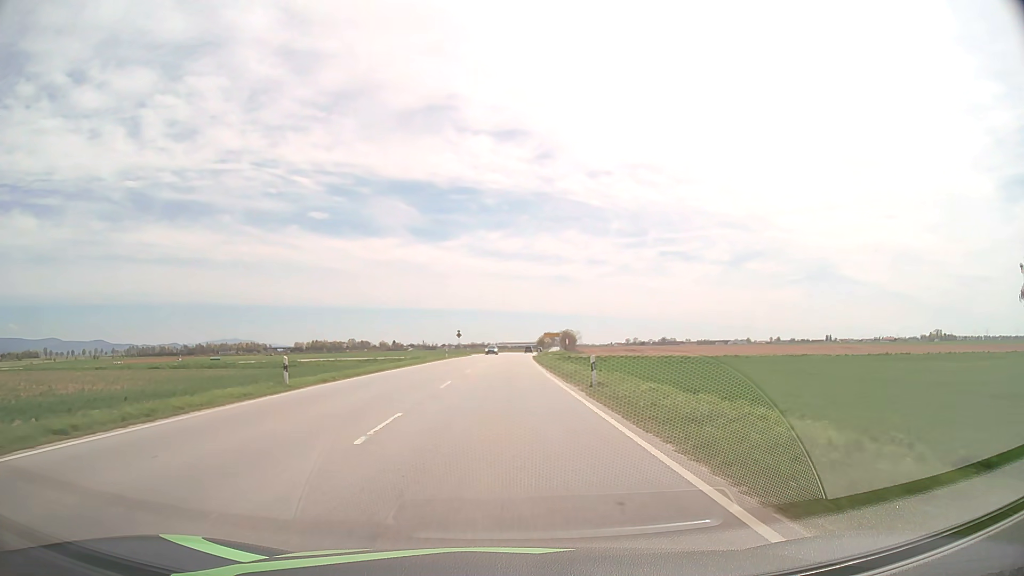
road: primary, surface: asphalt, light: Day
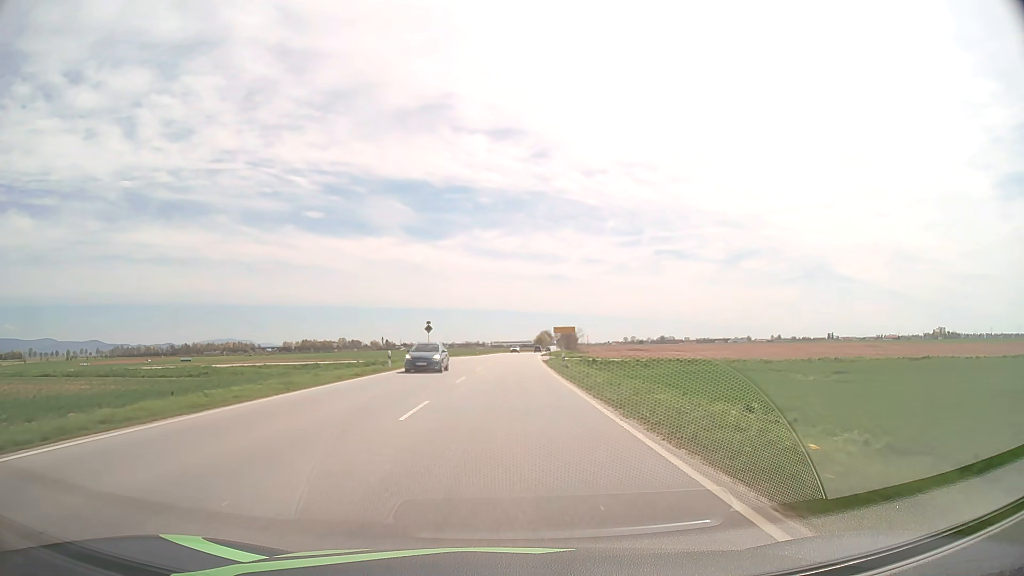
(0.0, +33.1) m; 0°
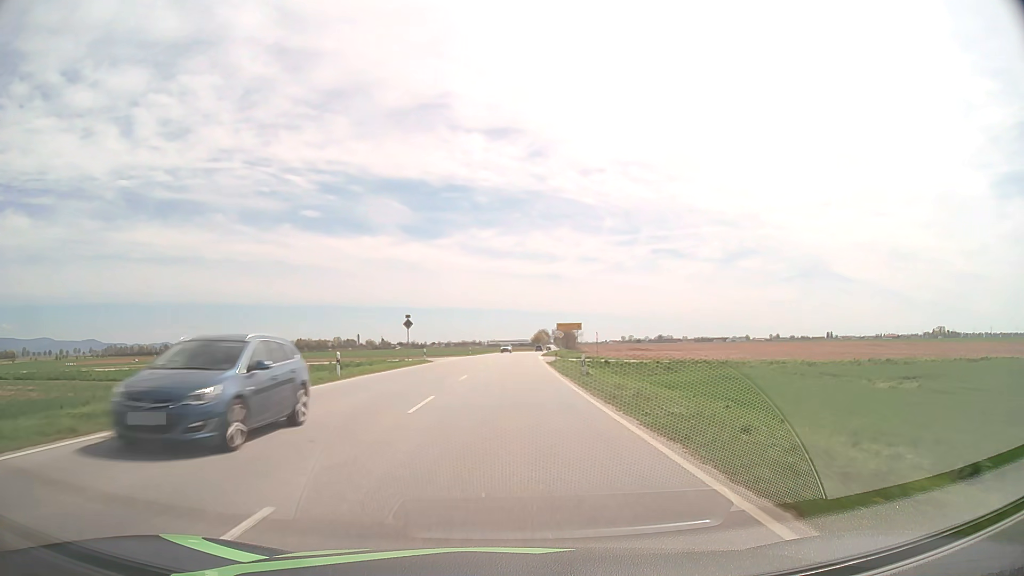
(0.0, +11.0) m; 0°
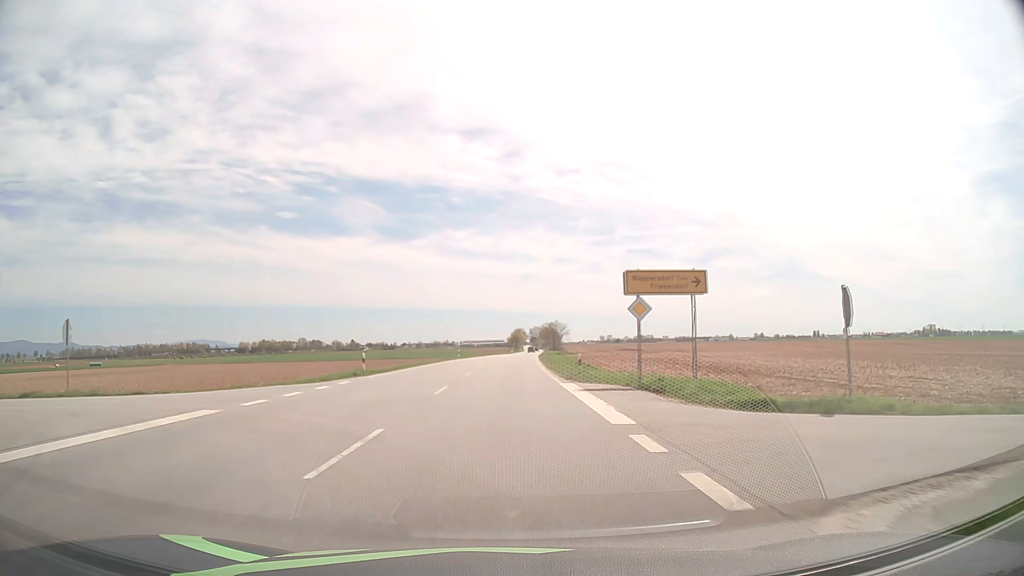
(+1.0, +54.6) m; +2°
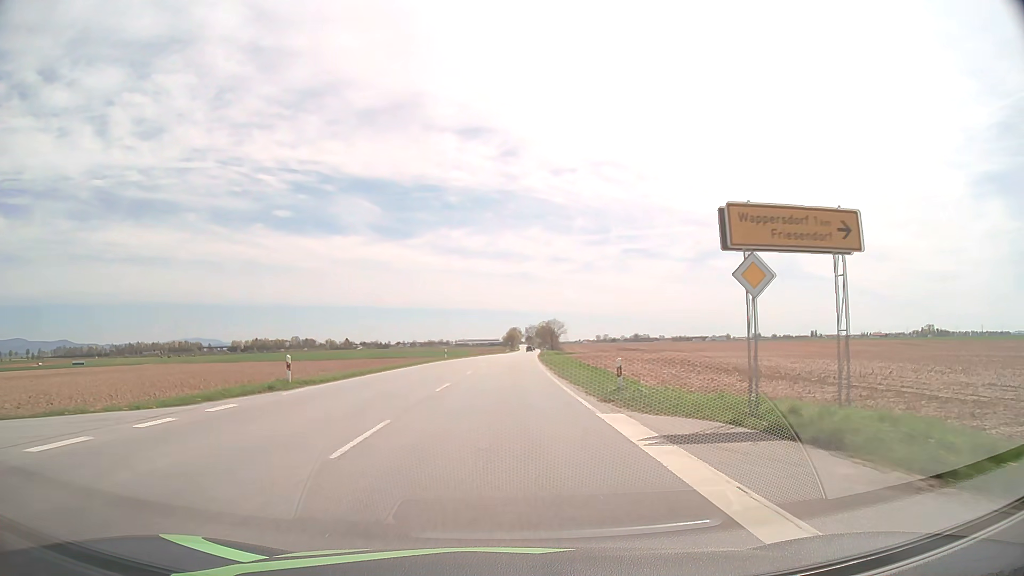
(0.0, +10.9) m; 0°
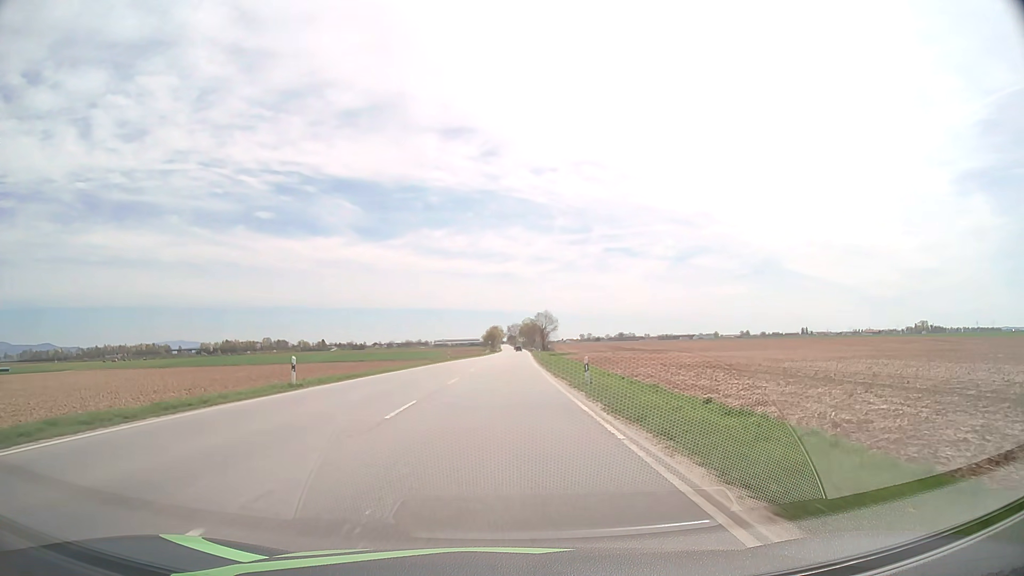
(+0.6, +43.6) m; +2°
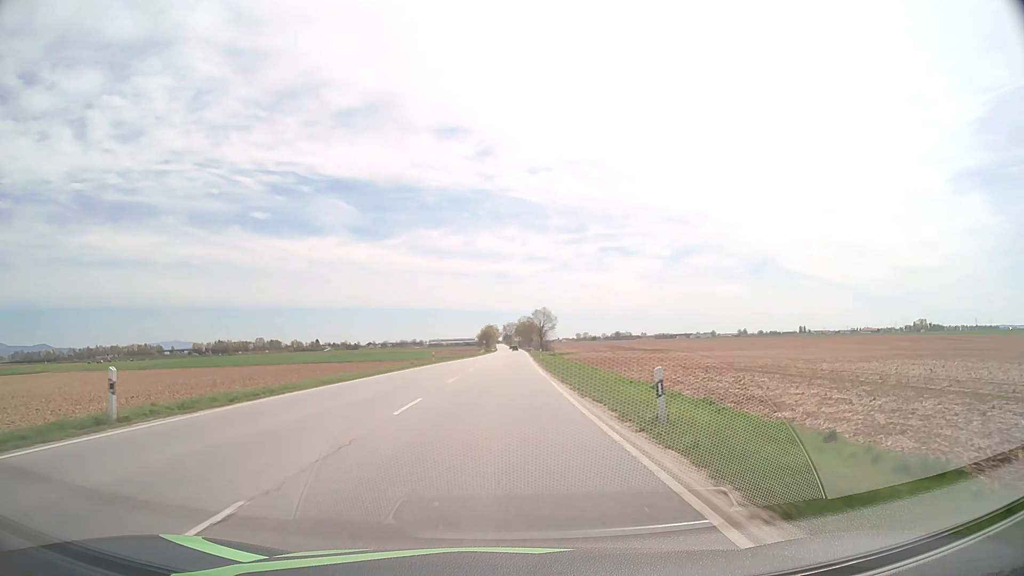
(0.0, +11.0) m; 0°
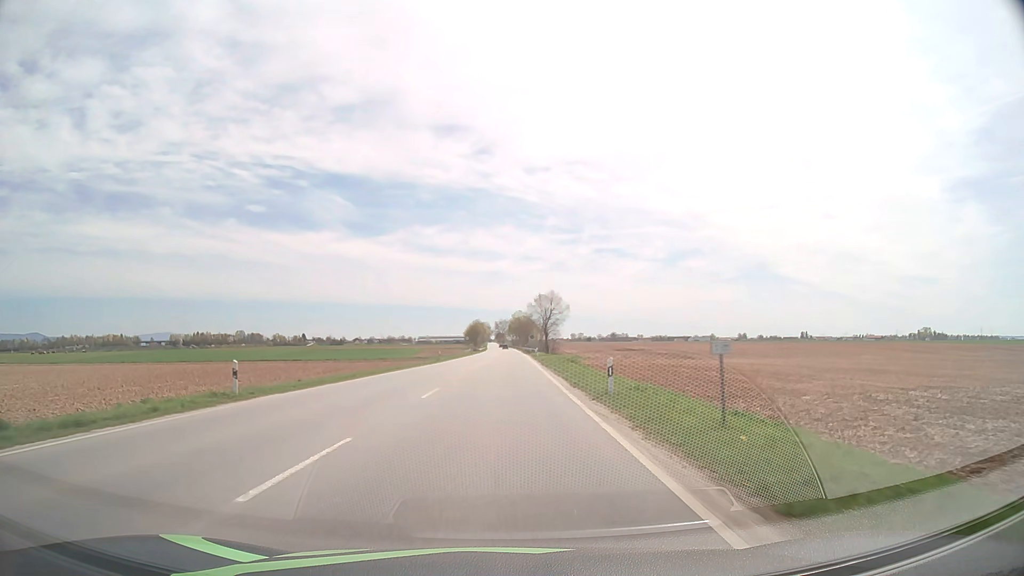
(+0.3, +44.1) m; +1°
(0, +10) (0, +20) (0, +30) (0, +40) (0, +50) (0, +60) (0, +70) (0, +80) (0, +90) (0, +100) m
